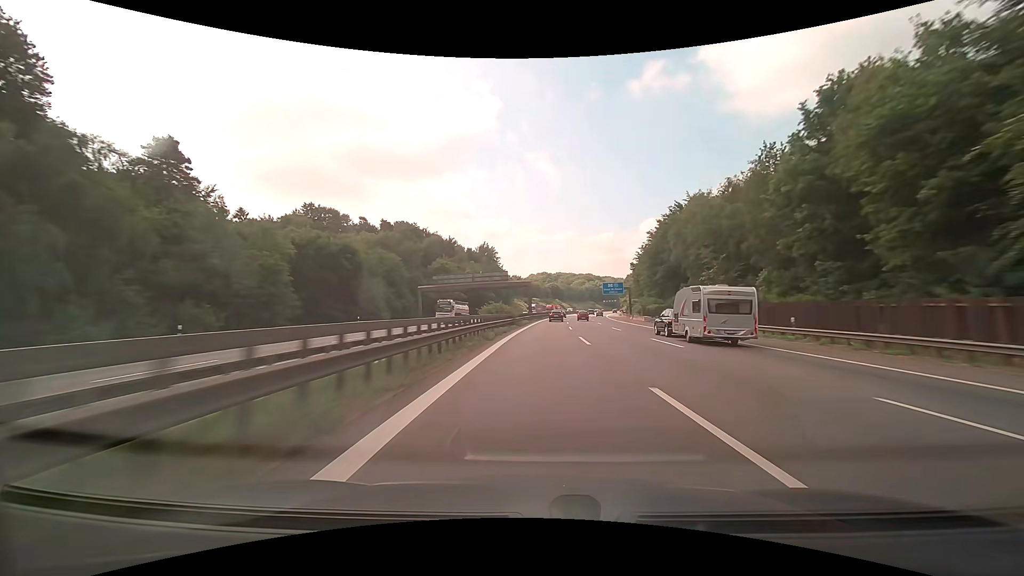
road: motorway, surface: asphalt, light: Day
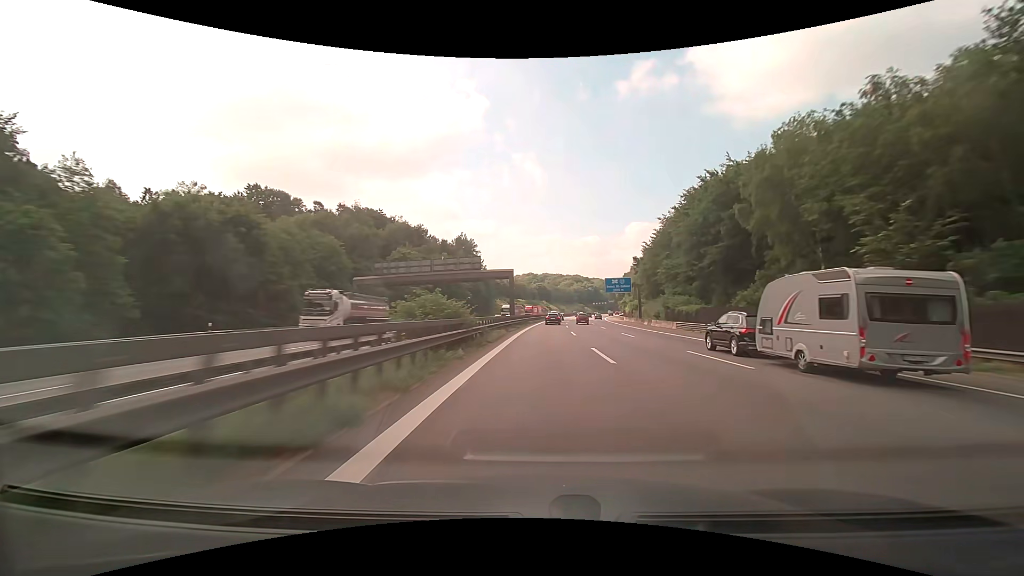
(+0.3, +24.6) m; +1°
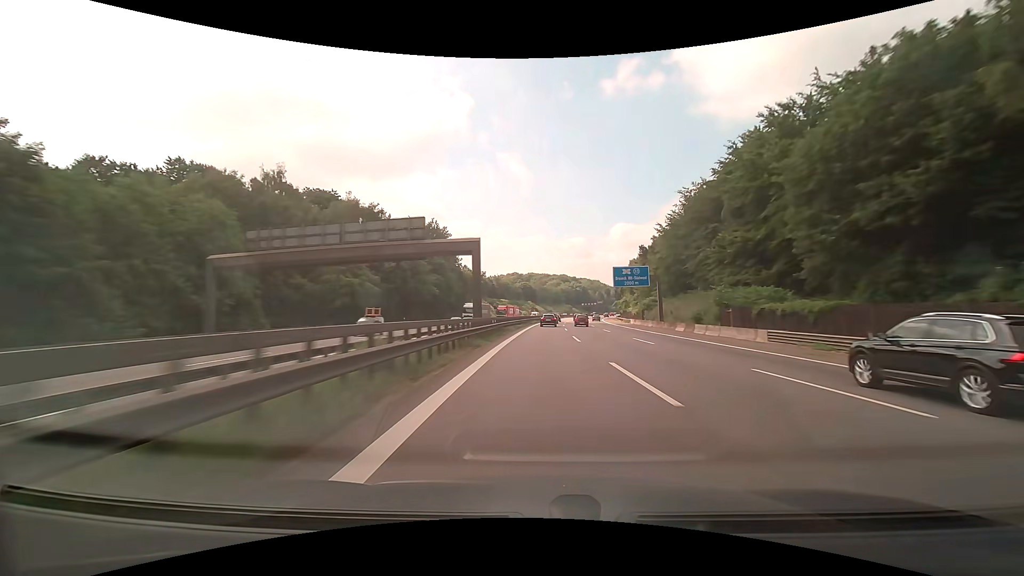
(+0.4, +24.3) m; +2°
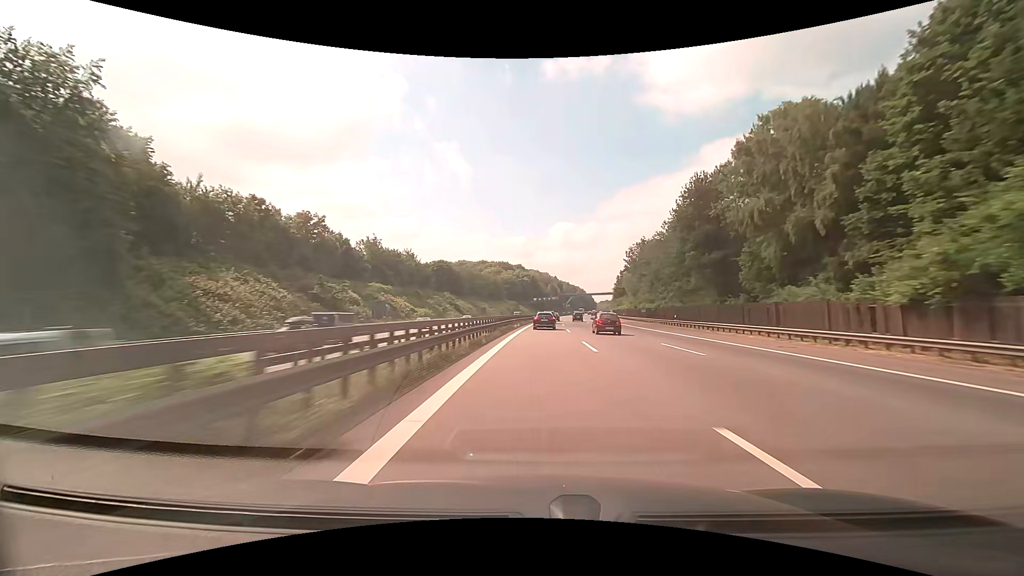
(+6.3, +116.0) m; +7°
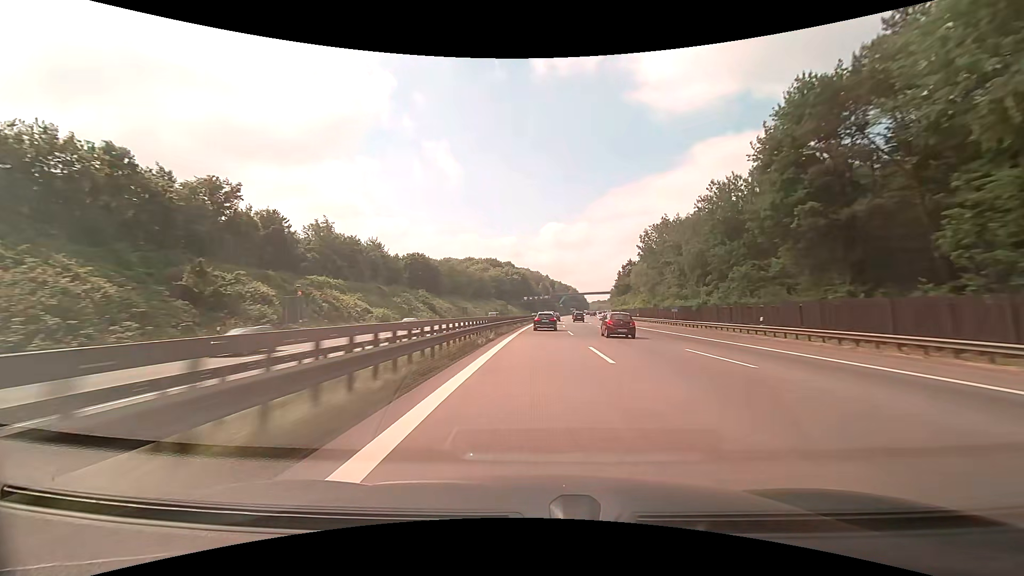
(+0.3, +22.2) m; +1°
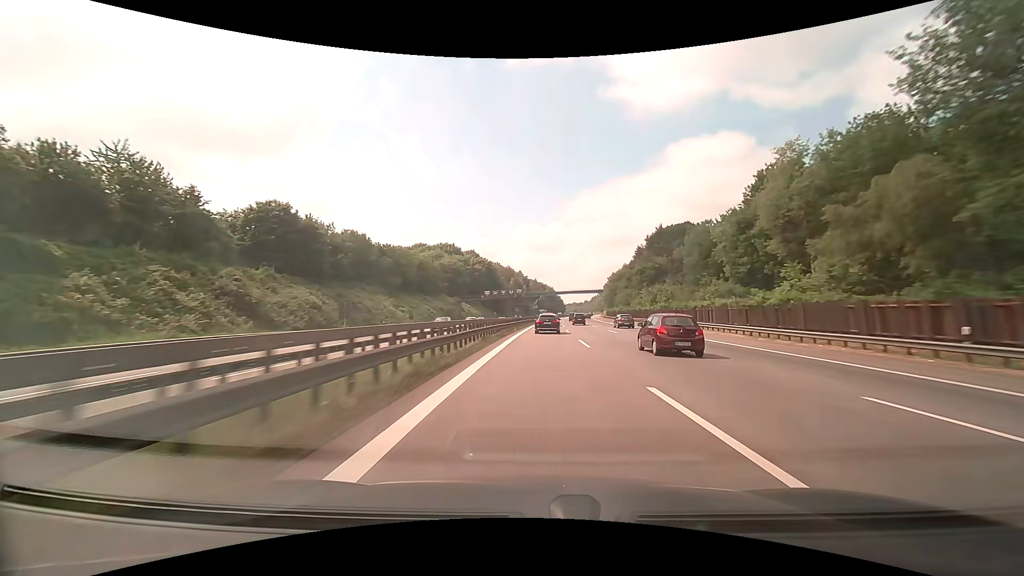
(+1.8, +64.9) m; +3°
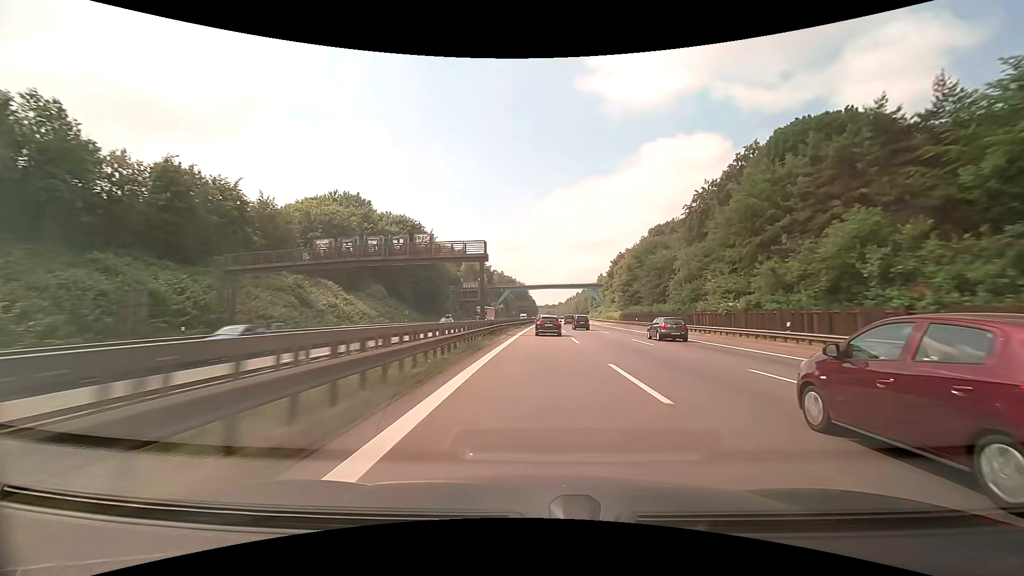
(+2.9, +85.9) m; +4°
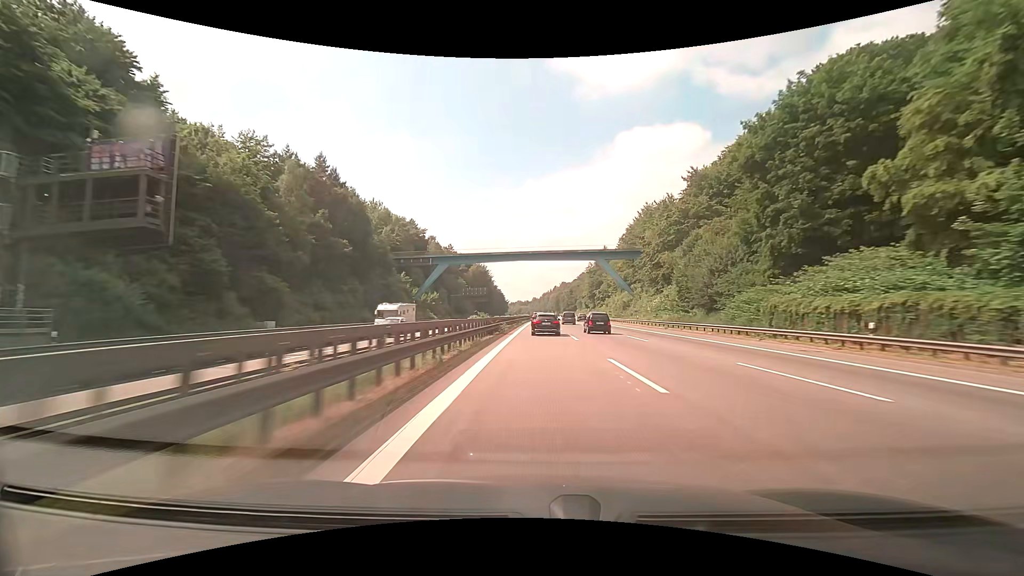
(+2.7, +107.7) m; +3°
(0, +10) (0, +20) (0, +30) (0, +40) (+1, +50) (+1, +60) (+1, +70) (+1, +80) (+1, +90) (+2, +100) m
